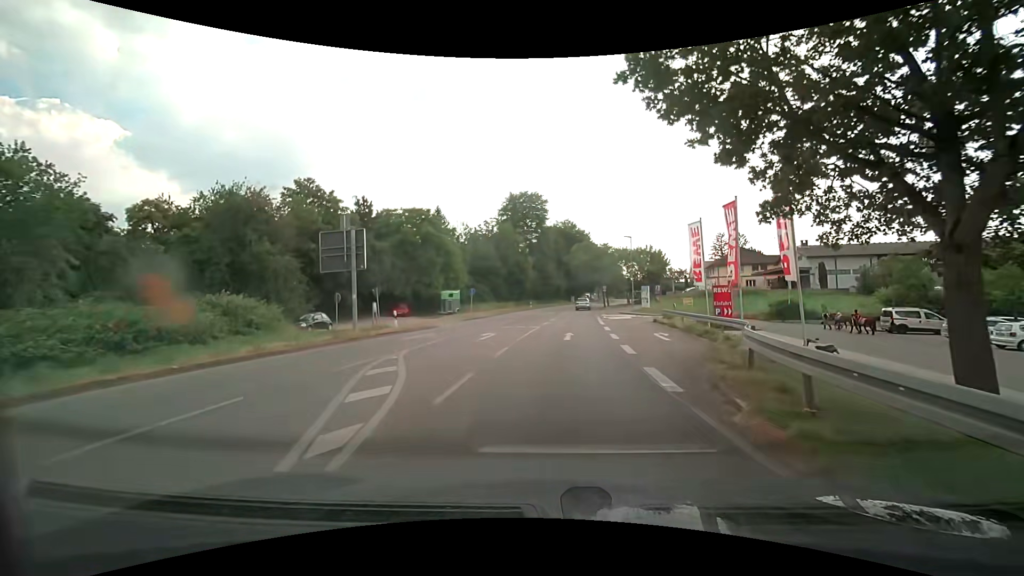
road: secondary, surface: asphalt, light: Day
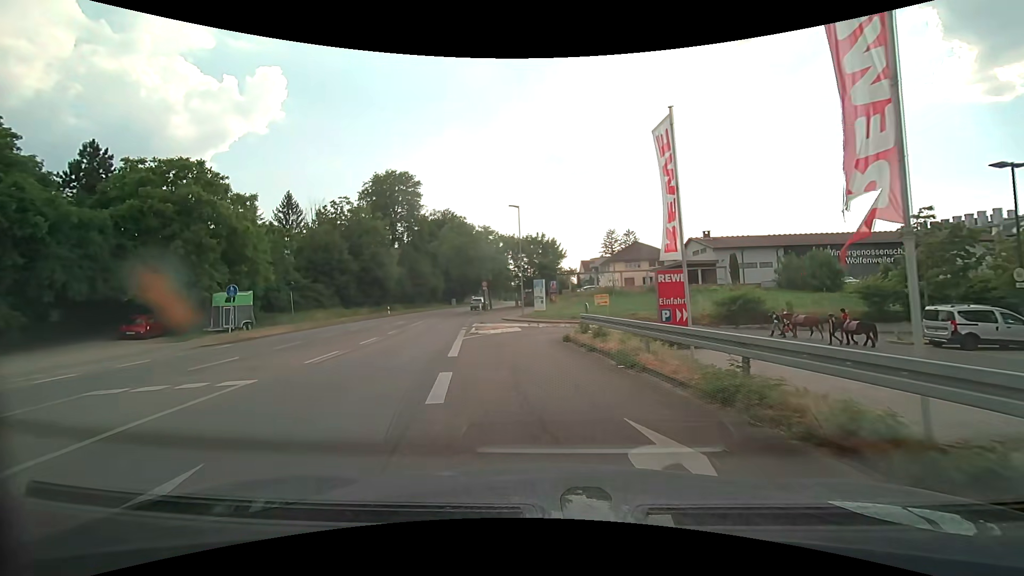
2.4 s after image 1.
(+2.8, +18.8) m; +12°
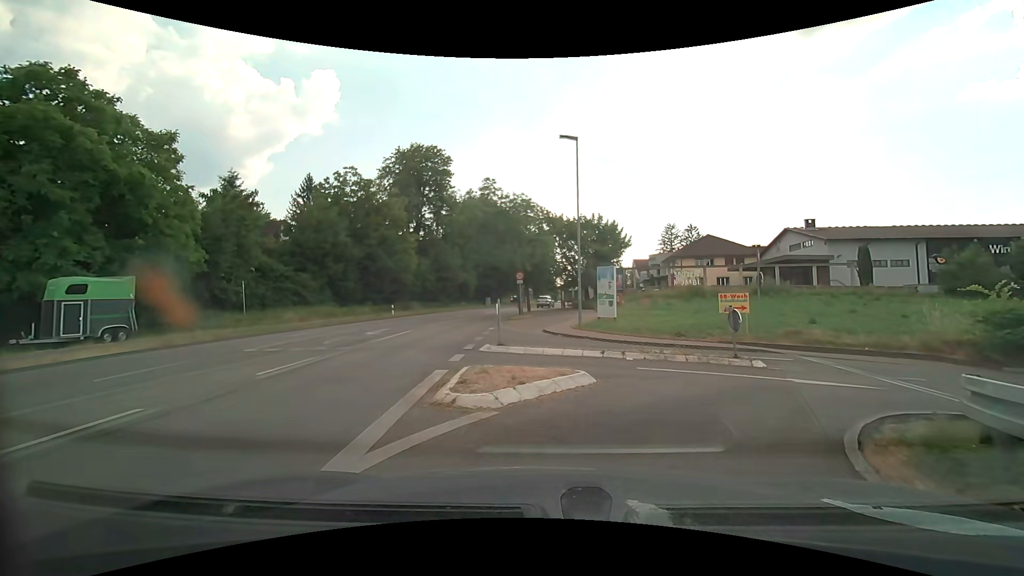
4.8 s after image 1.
(-1.1, +15.1) m; -5°
